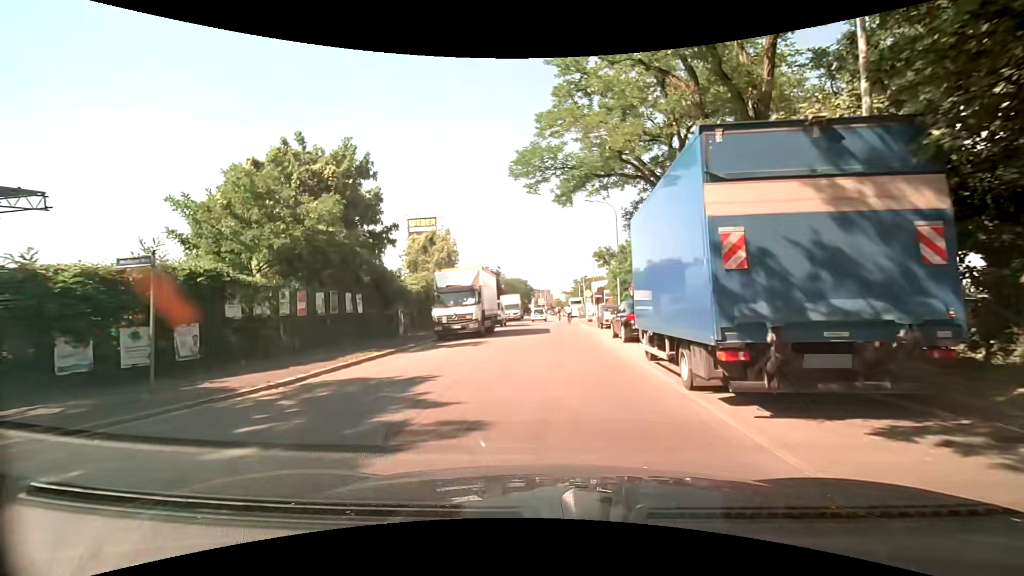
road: unclassified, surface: asphalt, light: Day
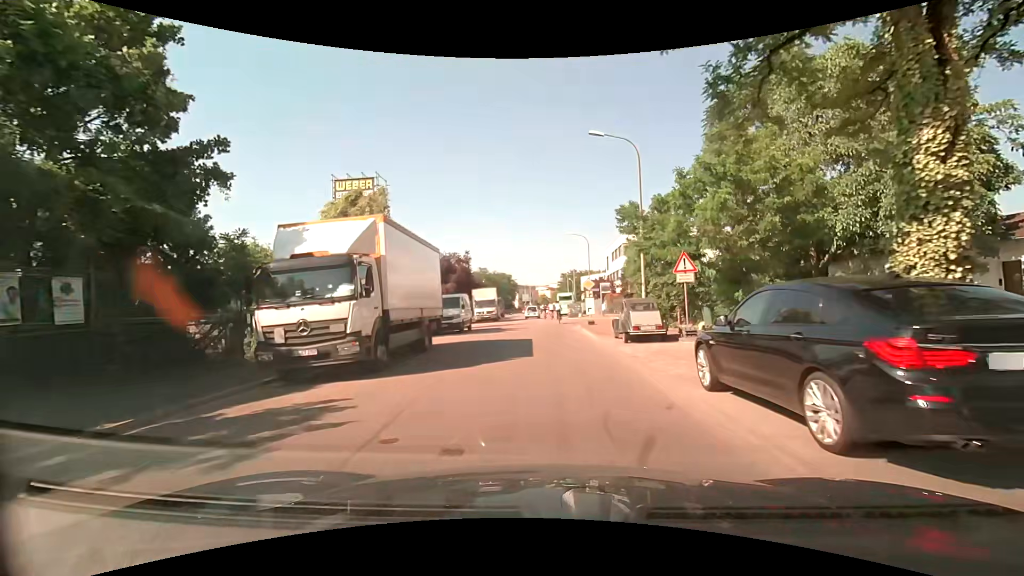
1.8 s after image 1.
(+0.3, +13.9) m; +2°
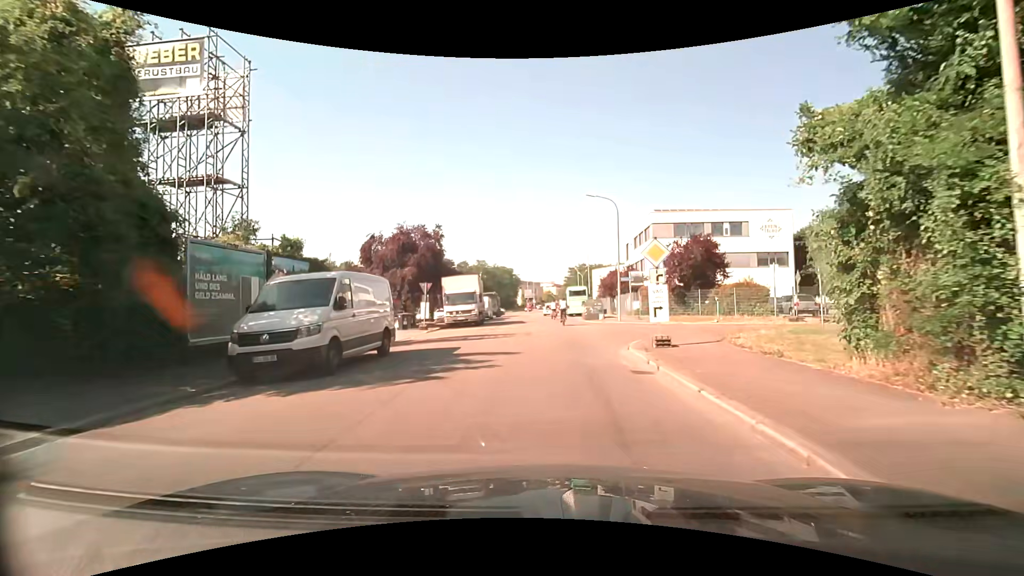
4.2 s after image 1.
(-0.2, +17.8) m; -2°
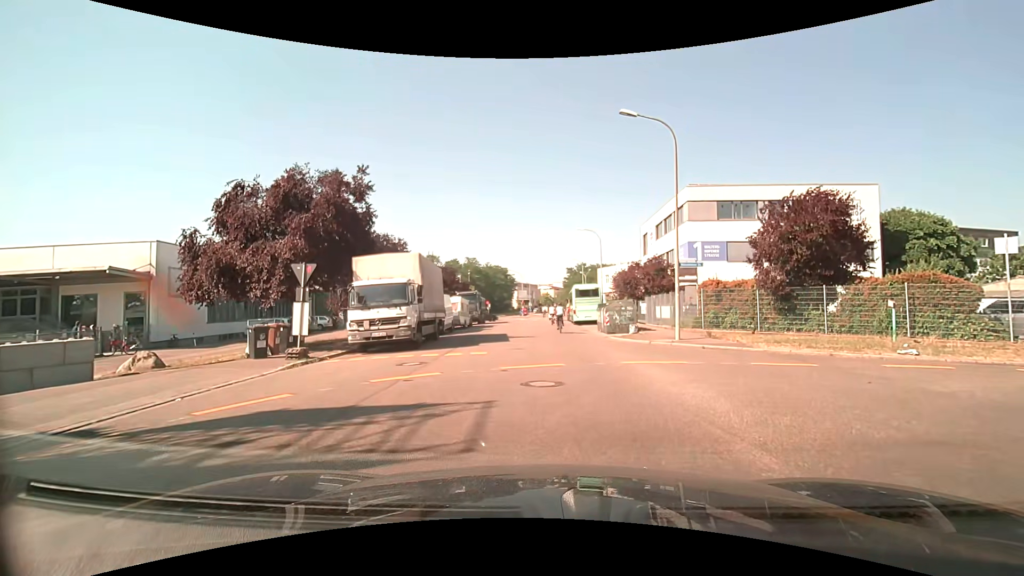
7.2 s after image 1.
(+0.2, +15.7) m; +1°
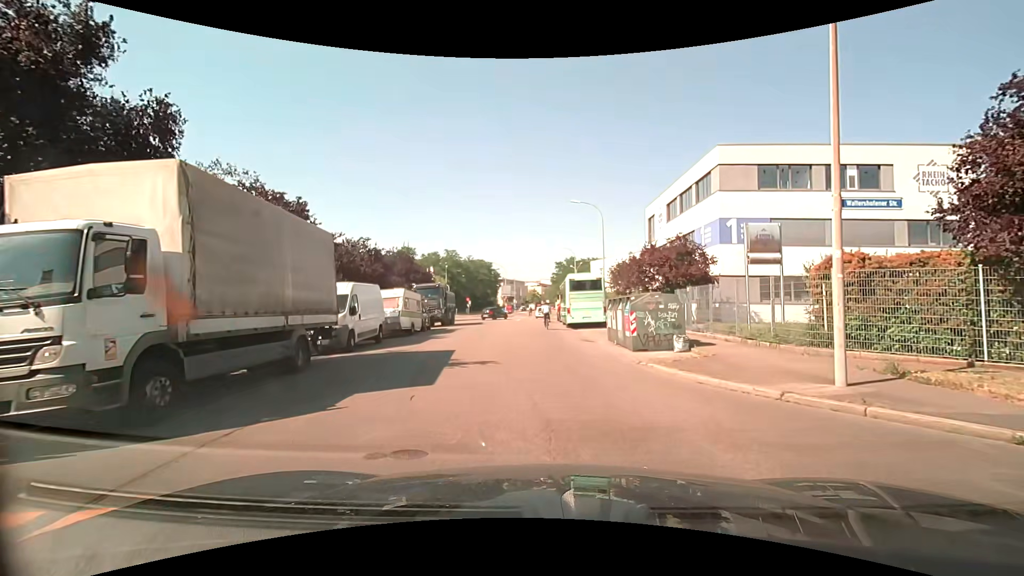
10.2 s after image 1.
(+0.4, +12.0) m; +1°
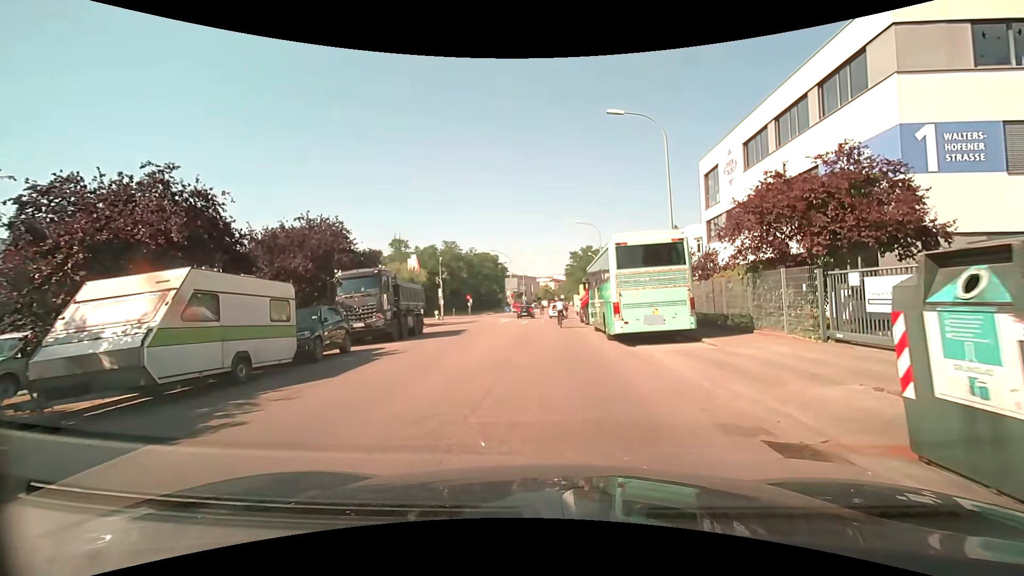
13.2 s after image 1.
(0.0, +16.5) m; 0°
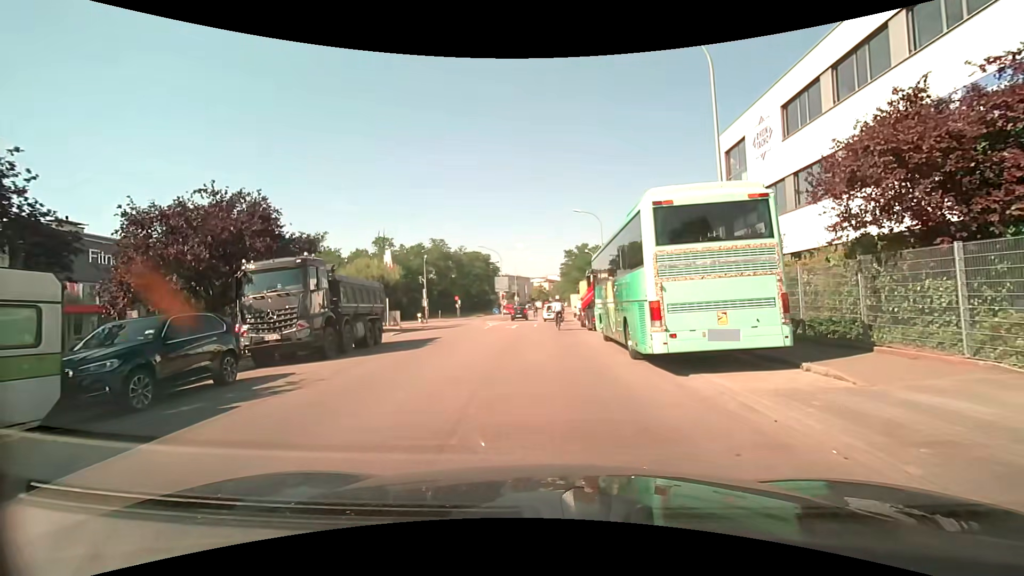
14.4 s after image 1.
(0.0, +6.3) m; 0°
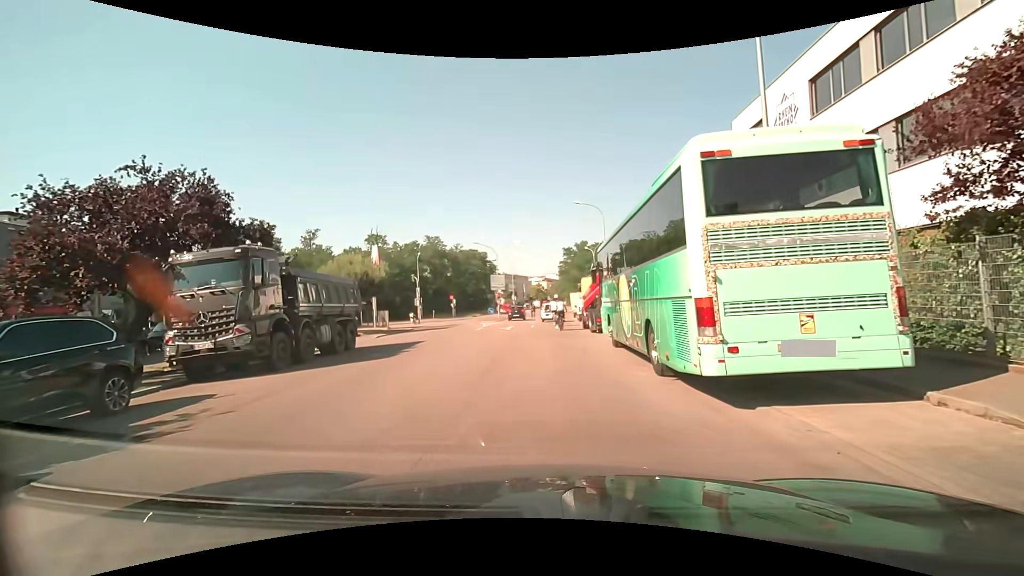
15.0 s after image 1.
(0.0, +3.0) m; 0°
